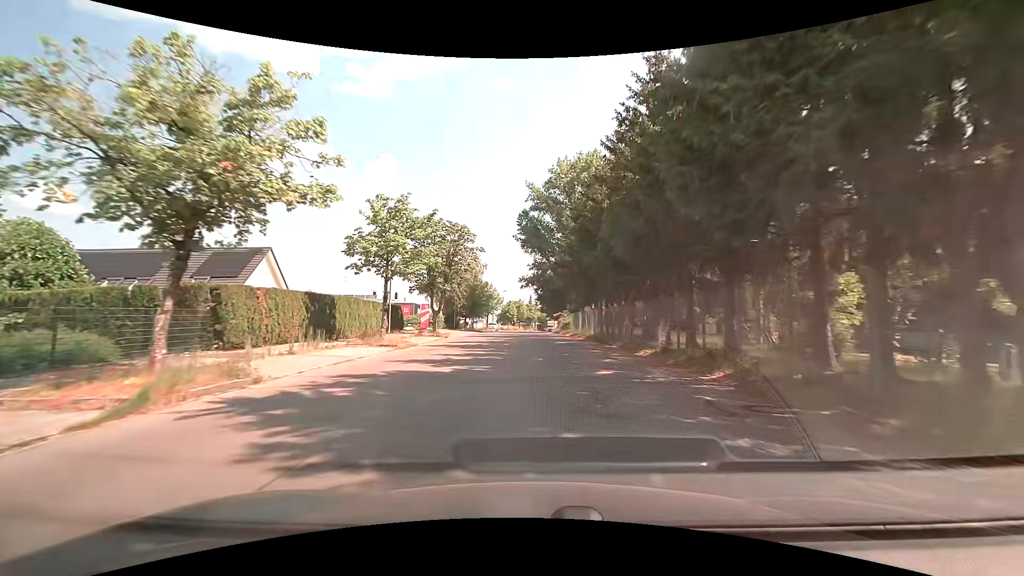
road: unclassified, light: Day
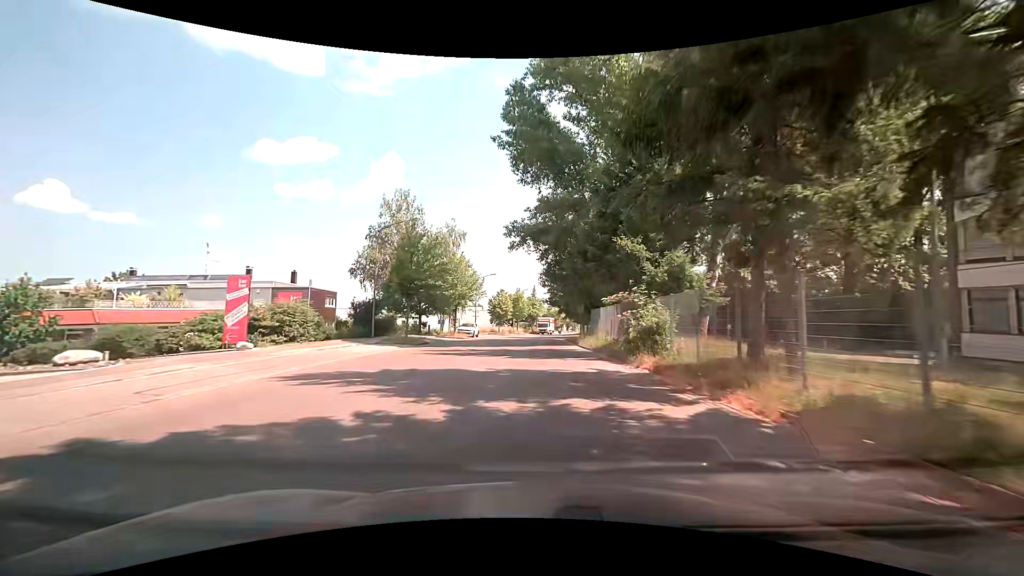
(+0.1, +39.9) m; 0°
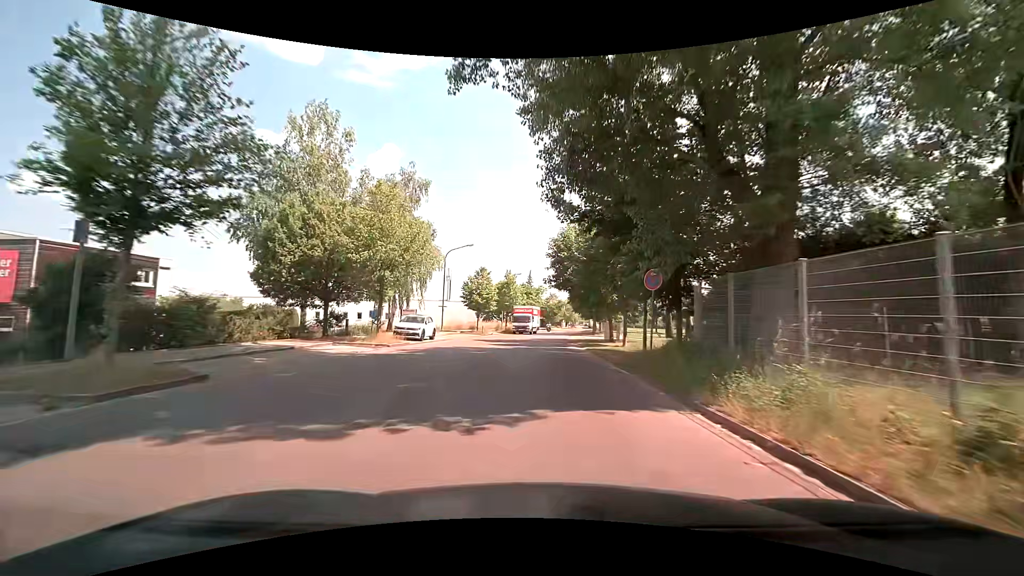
(-0.1, +23.7) m; 0°
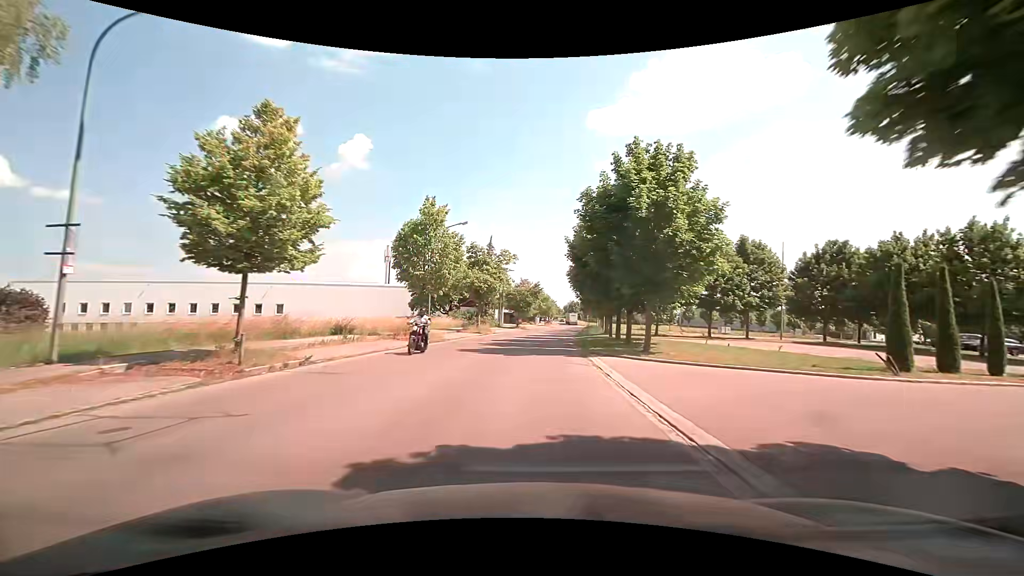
(+1.0, +38.5) m; +3°
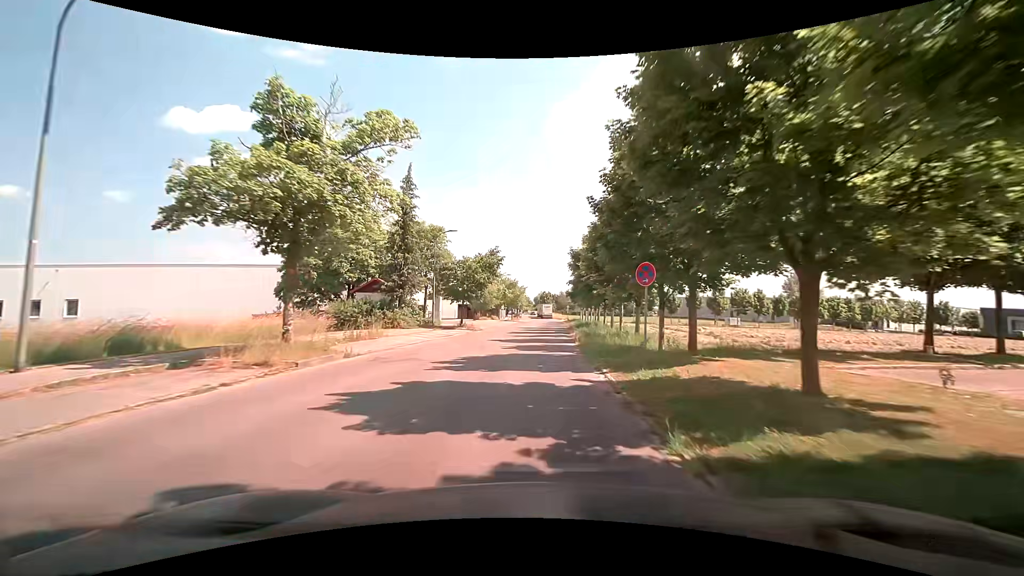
(+1.2, +30.5) m; +4°
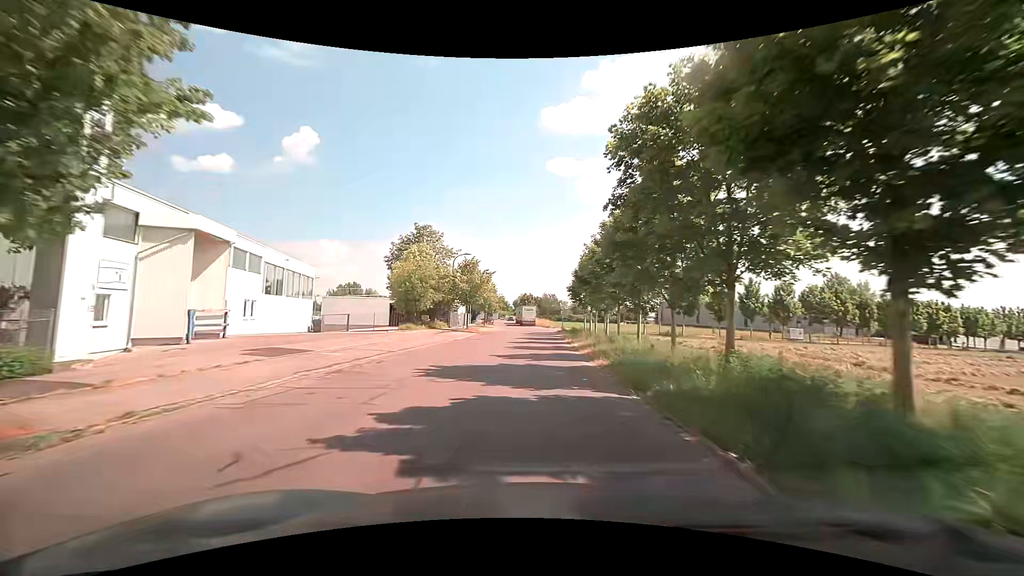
(+0.9, +36.7) m; +3°
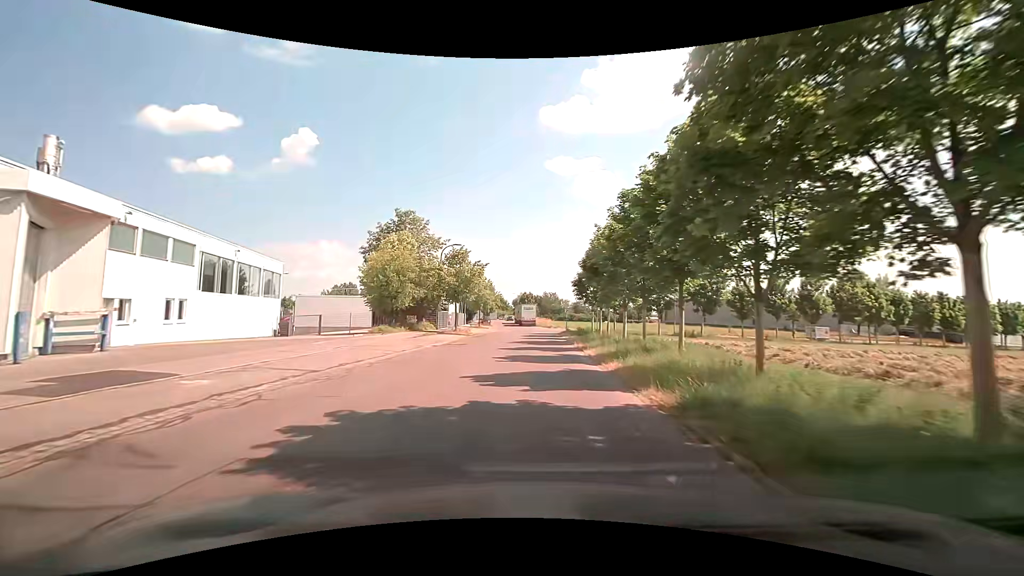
(0.0, +7.1) m; -1°
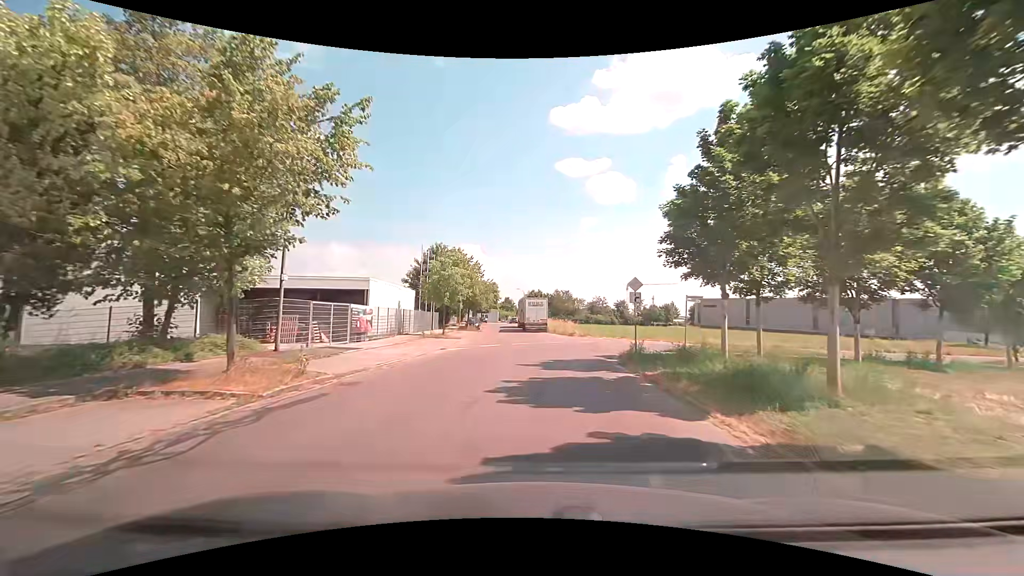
(0.0, +31.1) m; 0°
(0, +10) (0, +20) (+5, +29) (+12, +35) (+21, +40) (+30, +44) (+39, +49) (+48, +53) (+57, +58) (+66, +62) m
